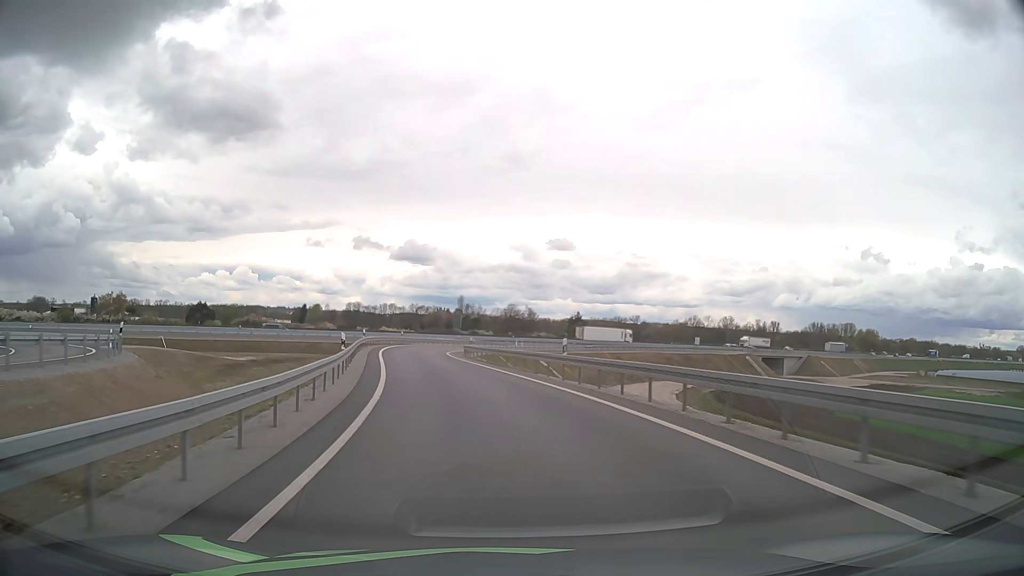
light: Day
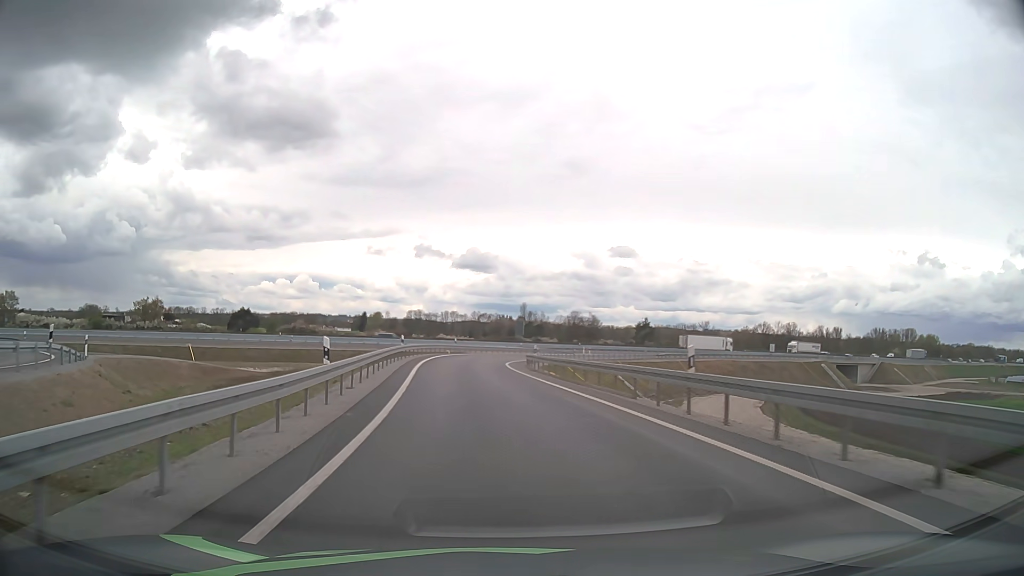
(-0.5, +9.0) m; -6°
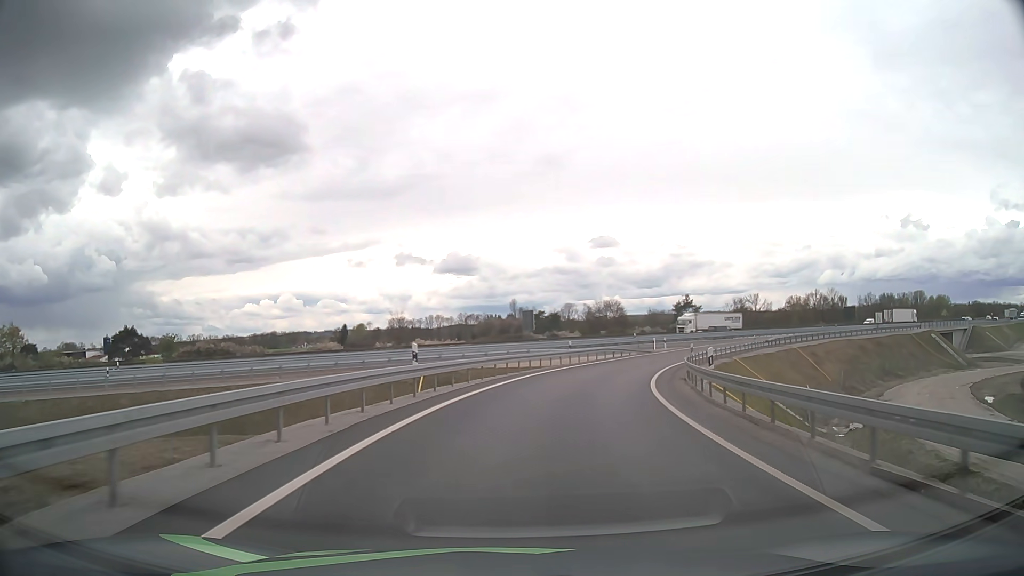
(-3.0, +44.8) m; 0°
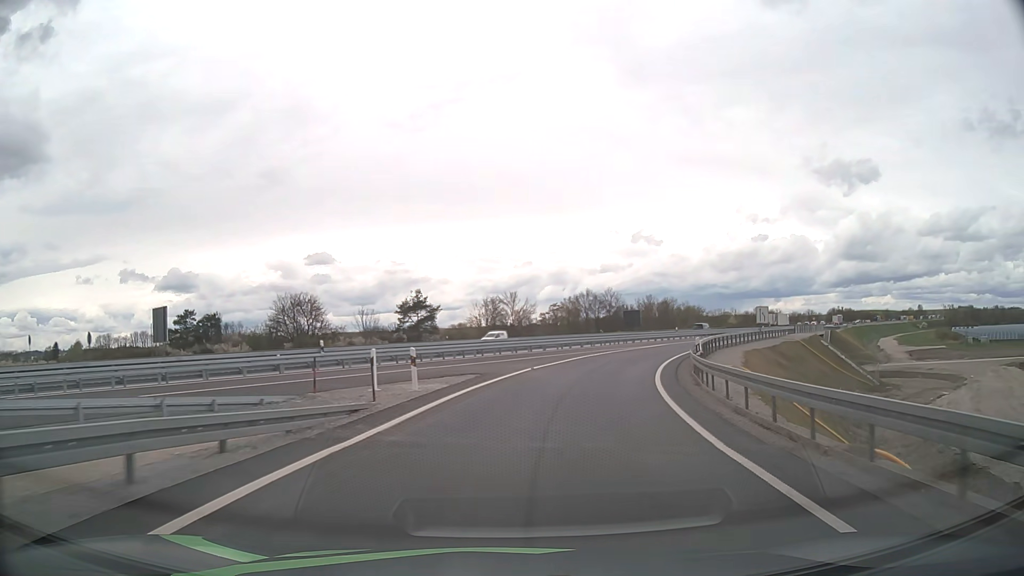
(+9.2, +44.9) m; +24°
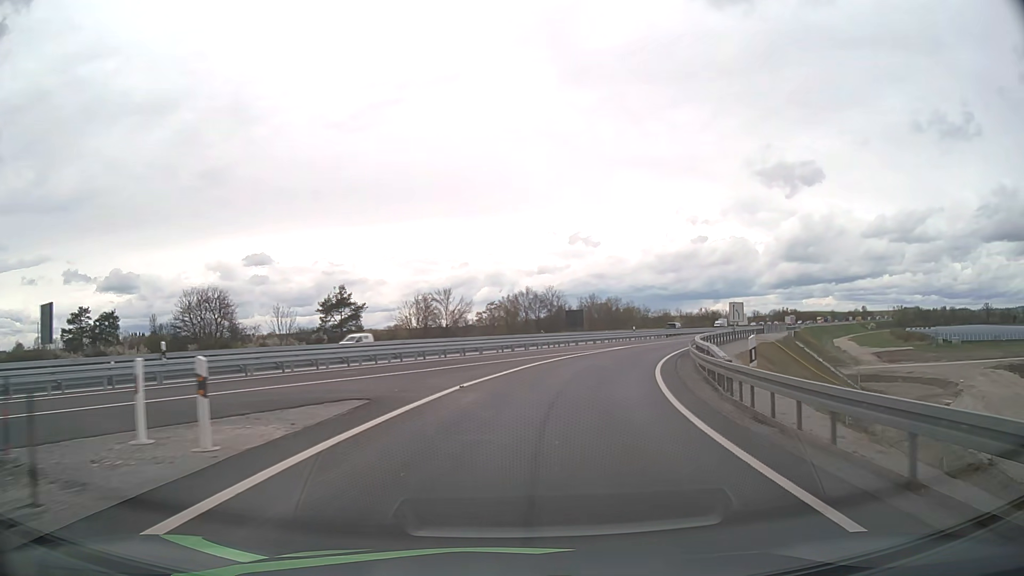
(+0.4, +9.5) m; +5°
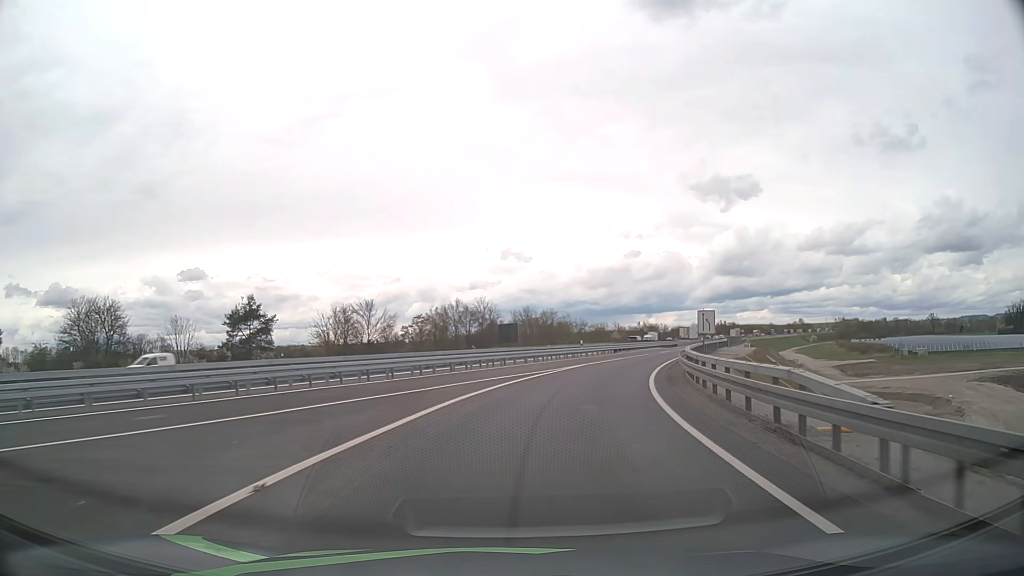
(+0.5, +9.6) m; +6°
